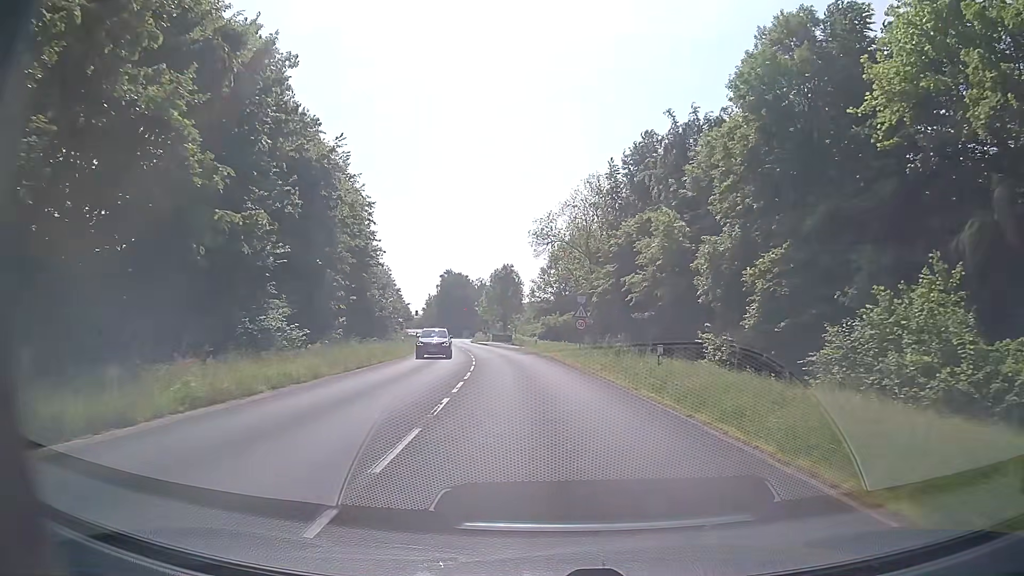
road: secondary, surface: asphalt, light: Day
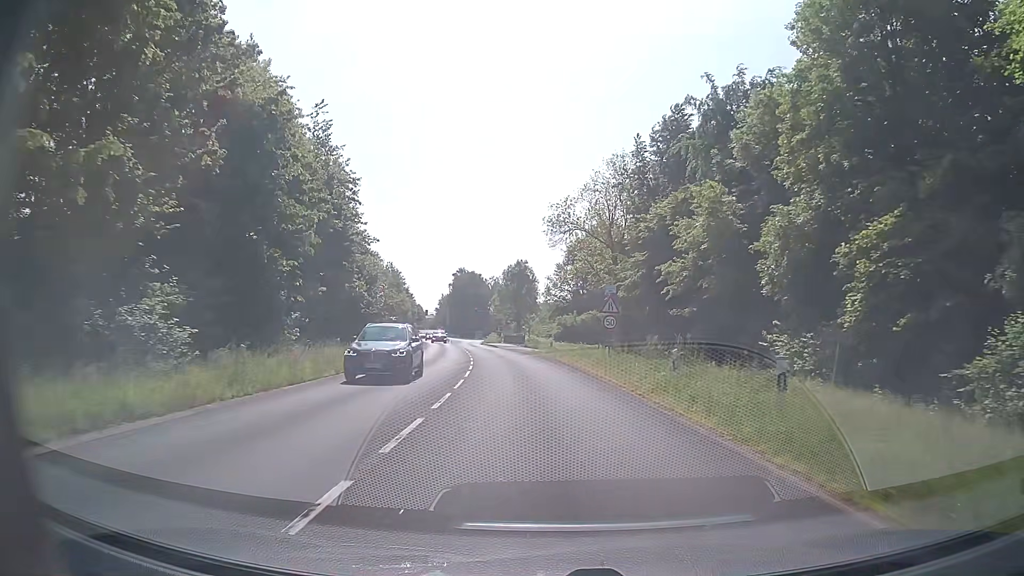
(-0.1, +7.9) m; -1°
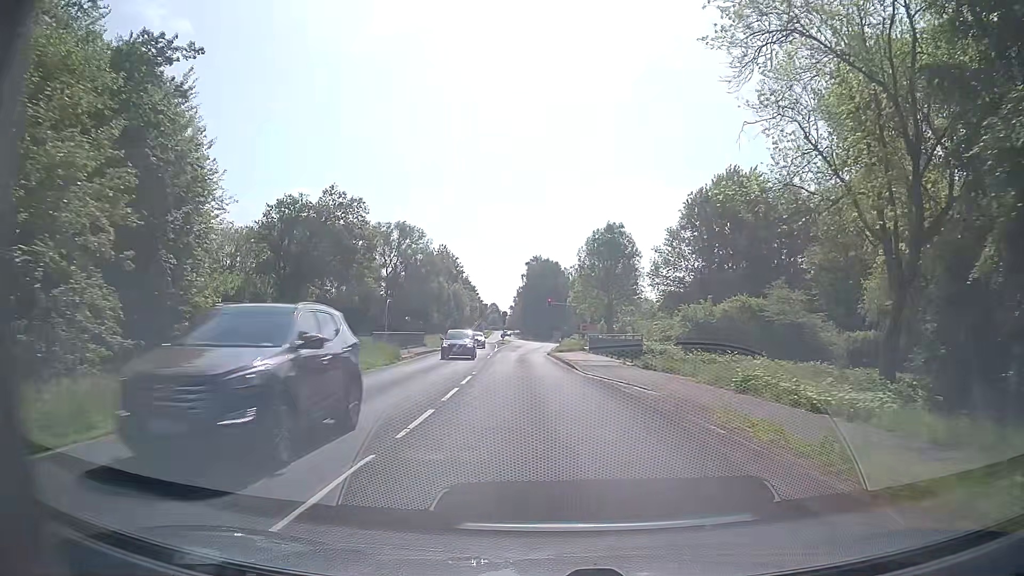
(-2.3, +39.6) m; -7°
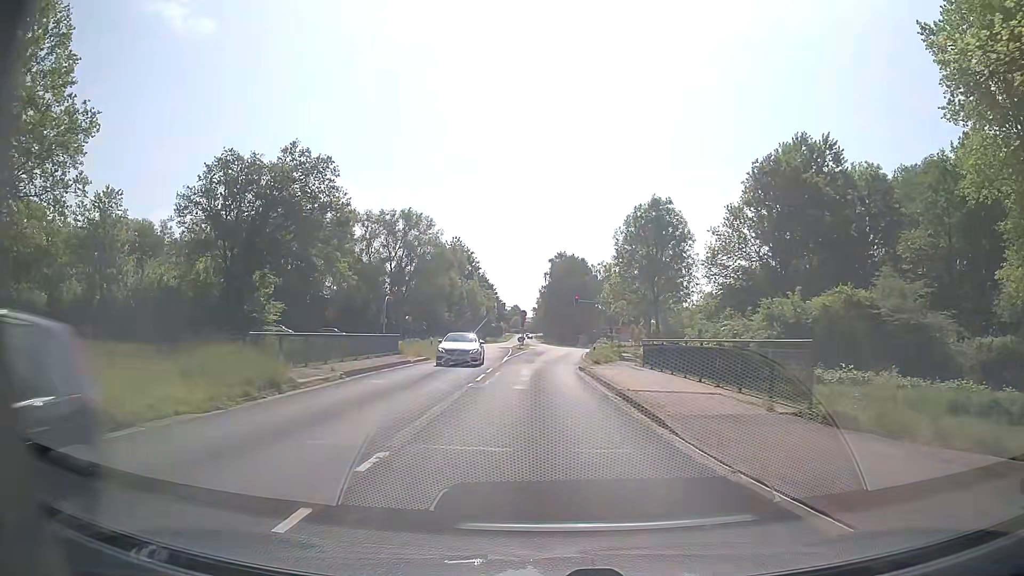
(-0.2, +15.9) m; -2°
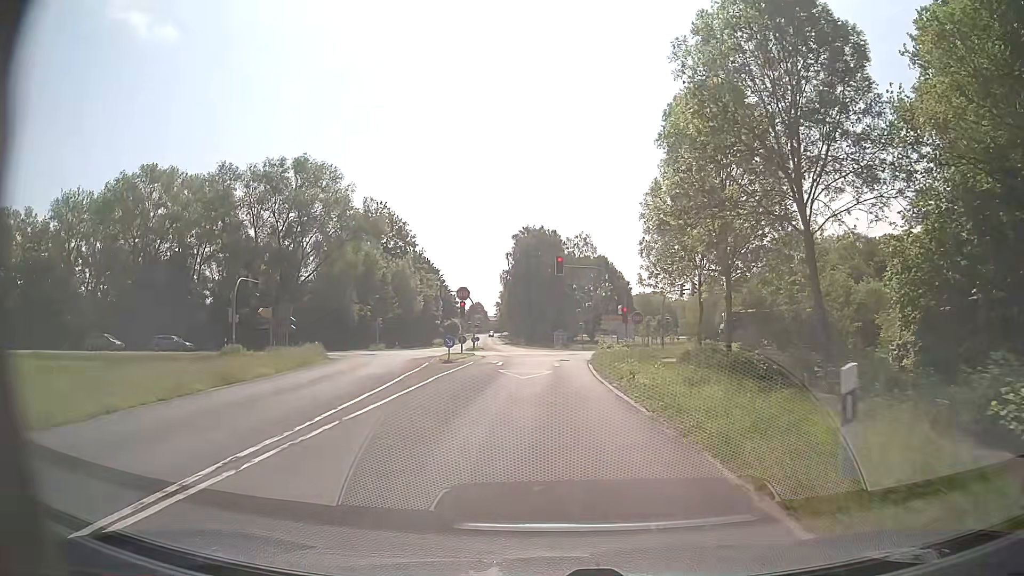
(+0.3, +37.6) m; +3°
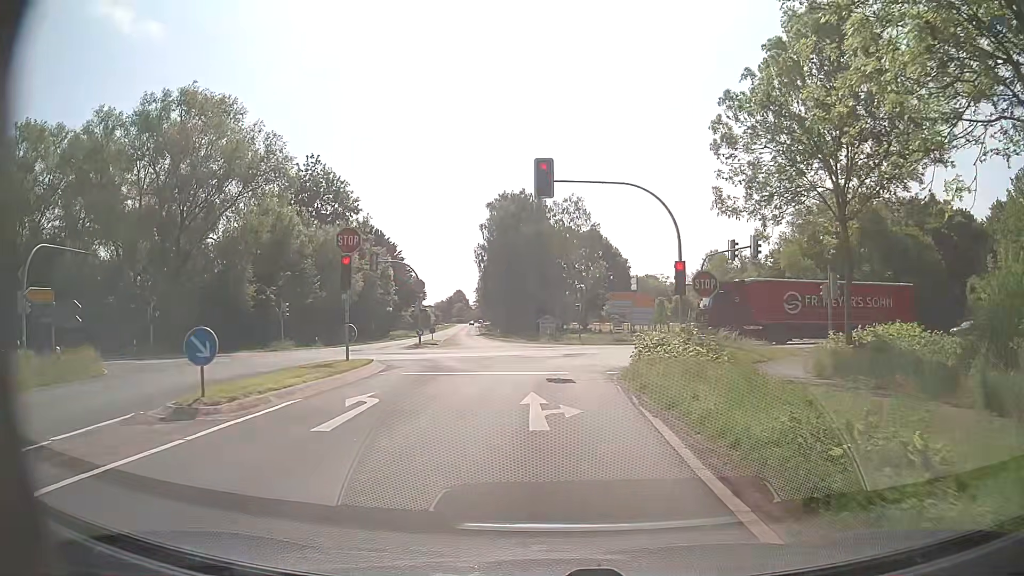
(+0.4, +23.0) m; +1°
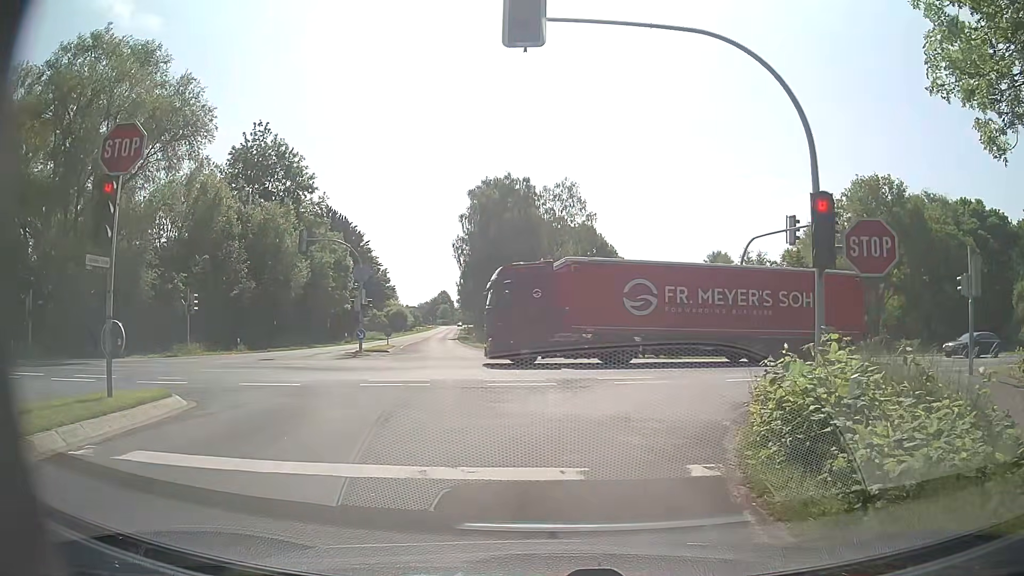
(+0.1, +12.0) m; +1°
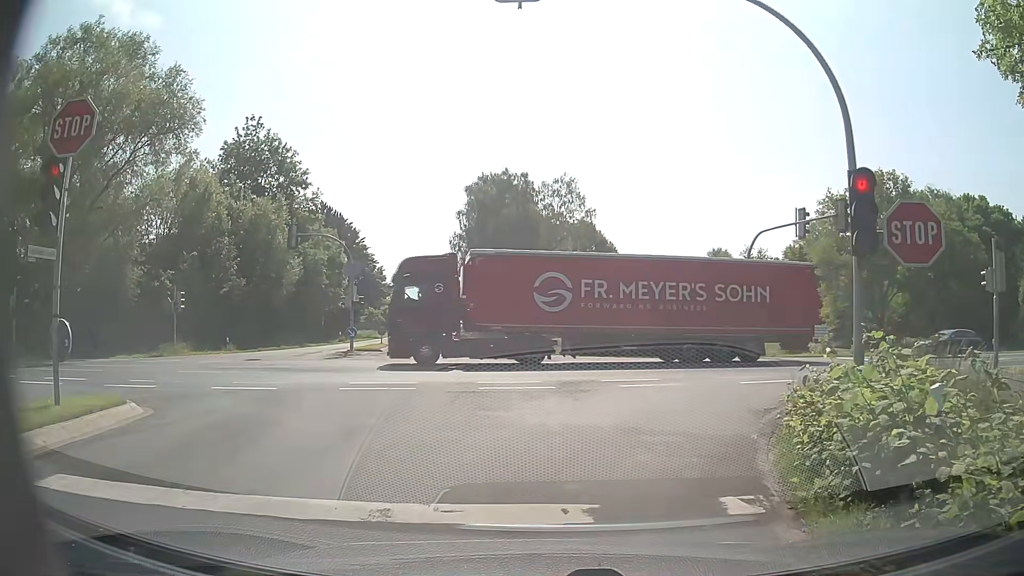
(0.0, +1.3) m; 0°
(0, +10) (+5, +19) (+14, +23) (+24, +25) (+34, +27) (+43, +29) (+53, +31) (+63, +34) (+73, +36) (+82, +39) m
